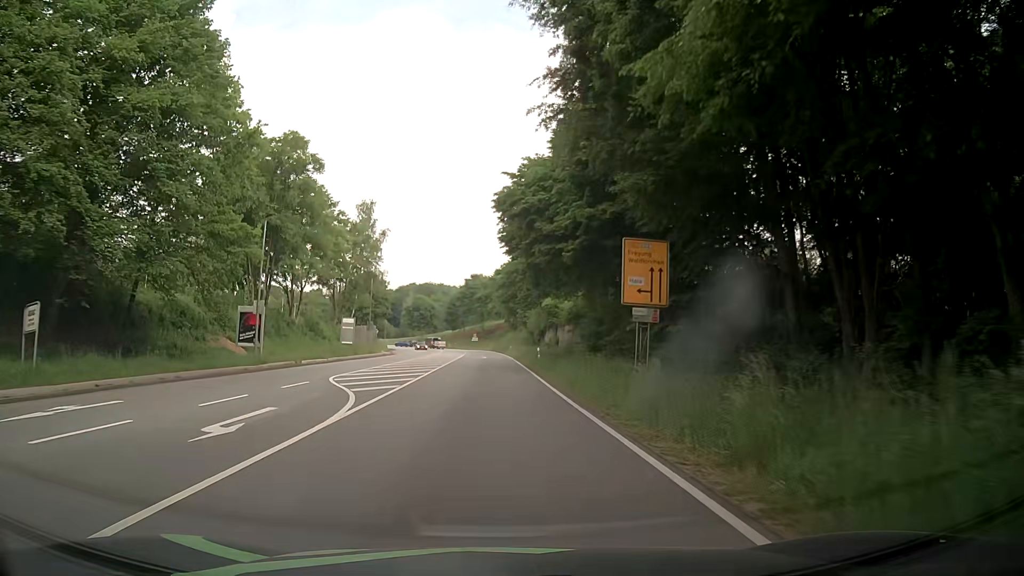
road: primary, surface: asphalt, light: Day
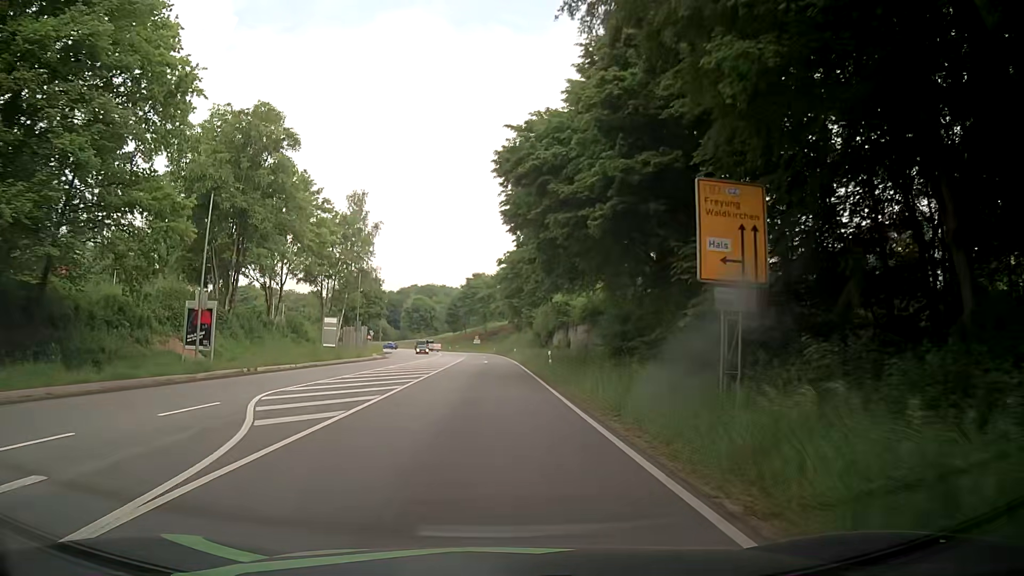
(0.0, +7.8) m; -1°
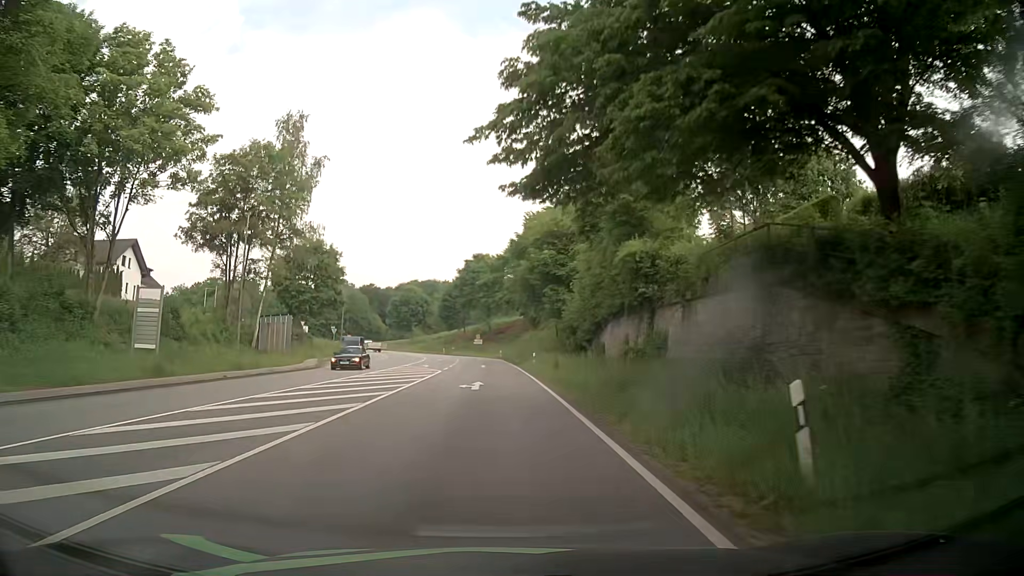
(+0.2, +31.0) m; -1°
(0, +10) (0, +20) (0, +30) (0, +40) (0, +50) (-1, +60) (-1, +70) (-3, +80) (-4, +90) (-7, +99) m
